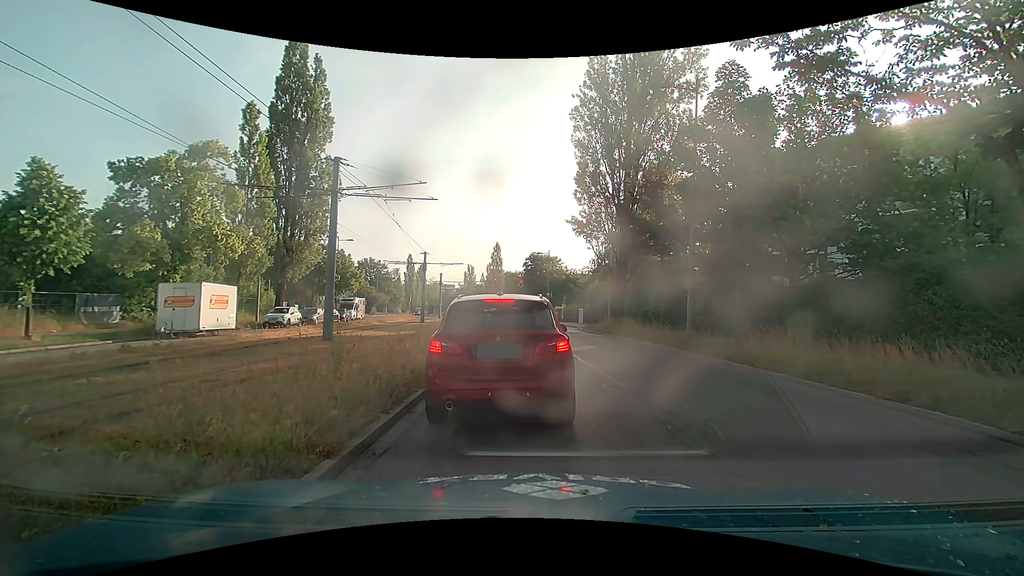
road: secondary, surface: asphalt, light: Day
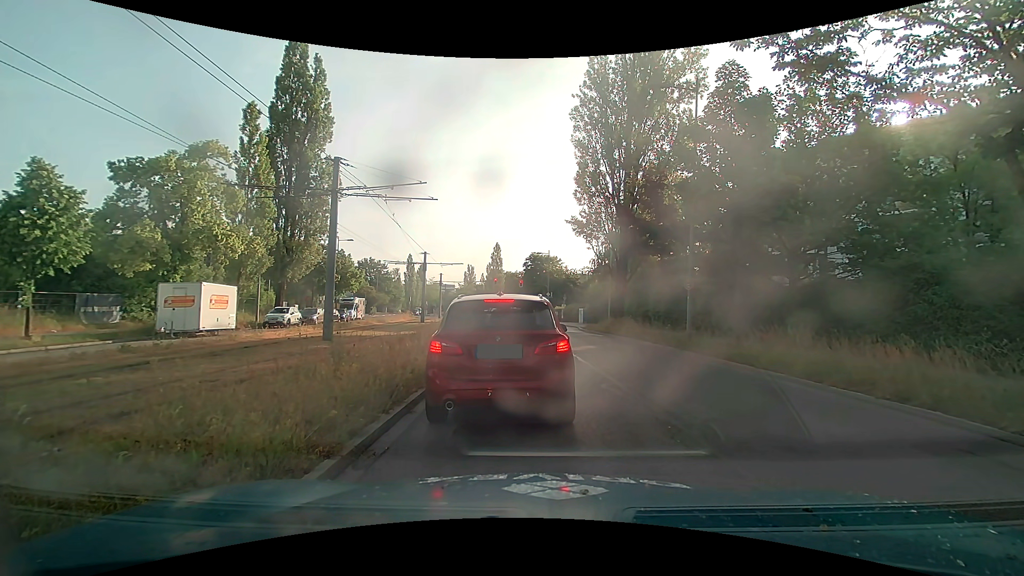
(0.0, 0.0) m; 0°
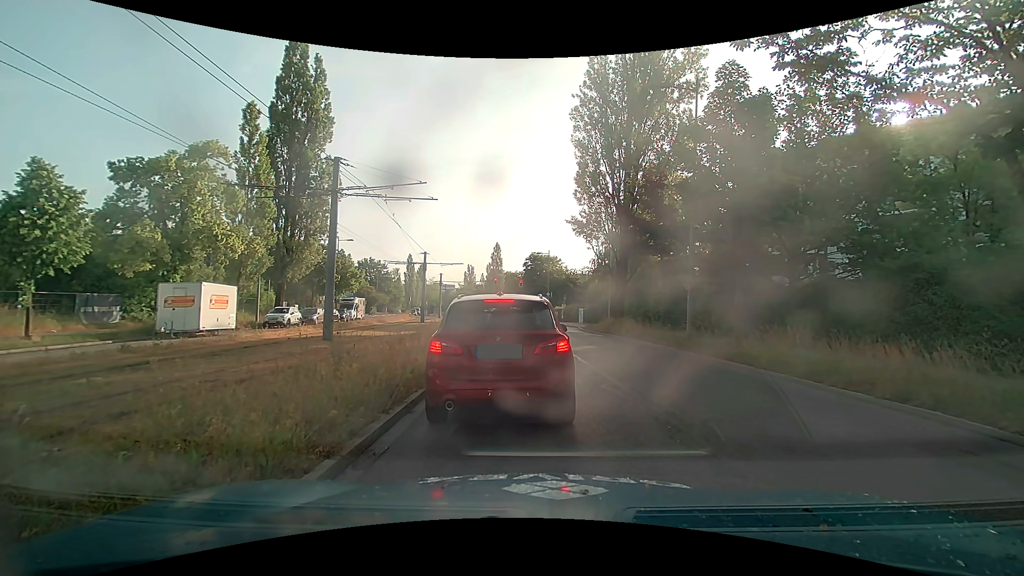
(0.0, 0.0) m; 0°
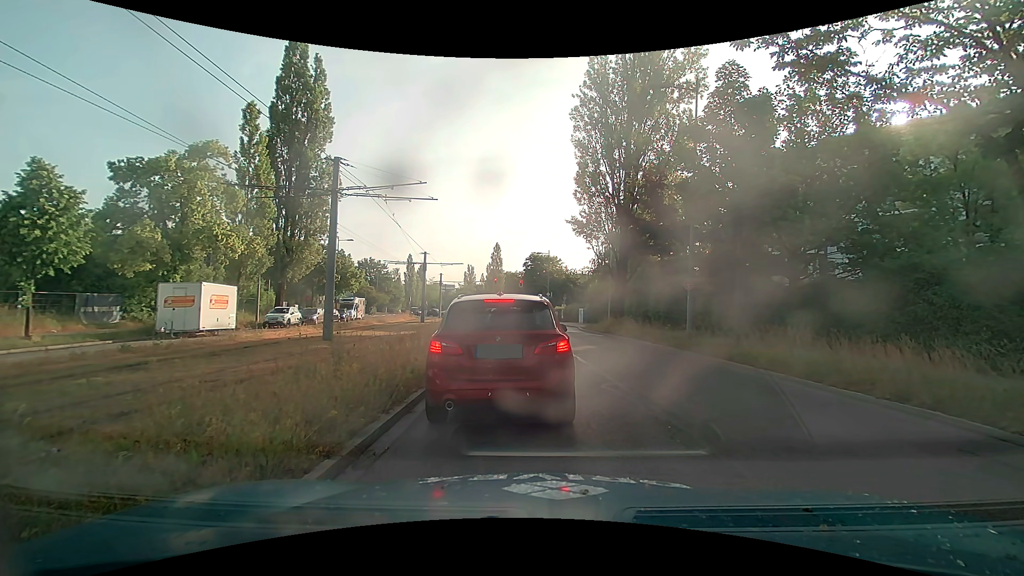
(0.0, 0.0) m; 0°
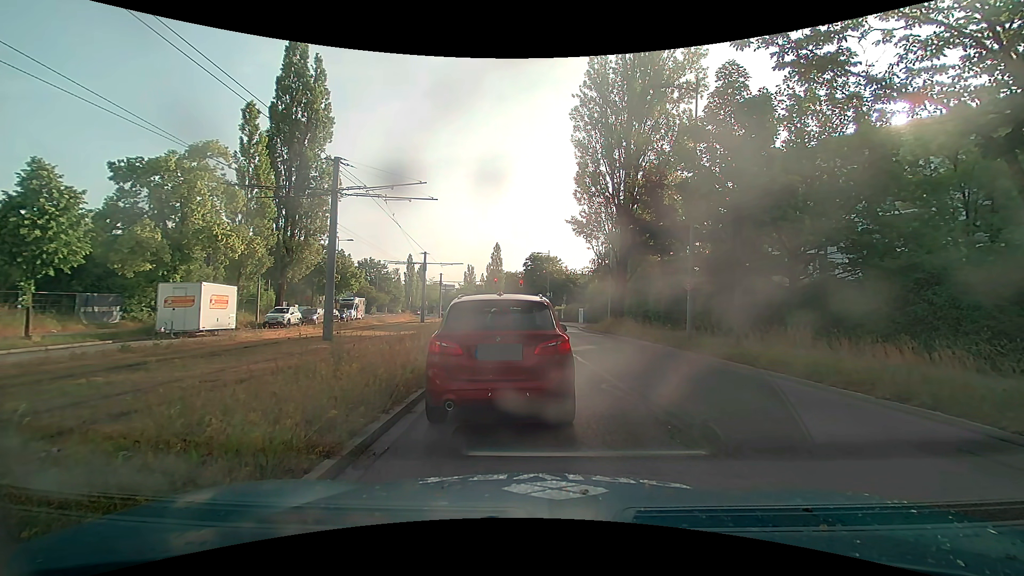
(0.0, 0.0) m; 0°
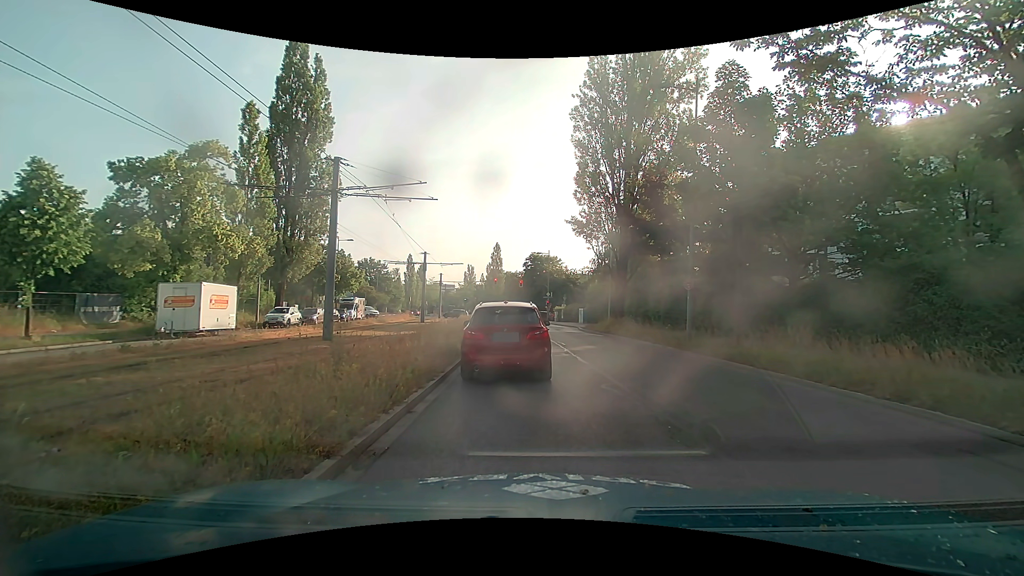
(0.0, 0.0) m; 0°
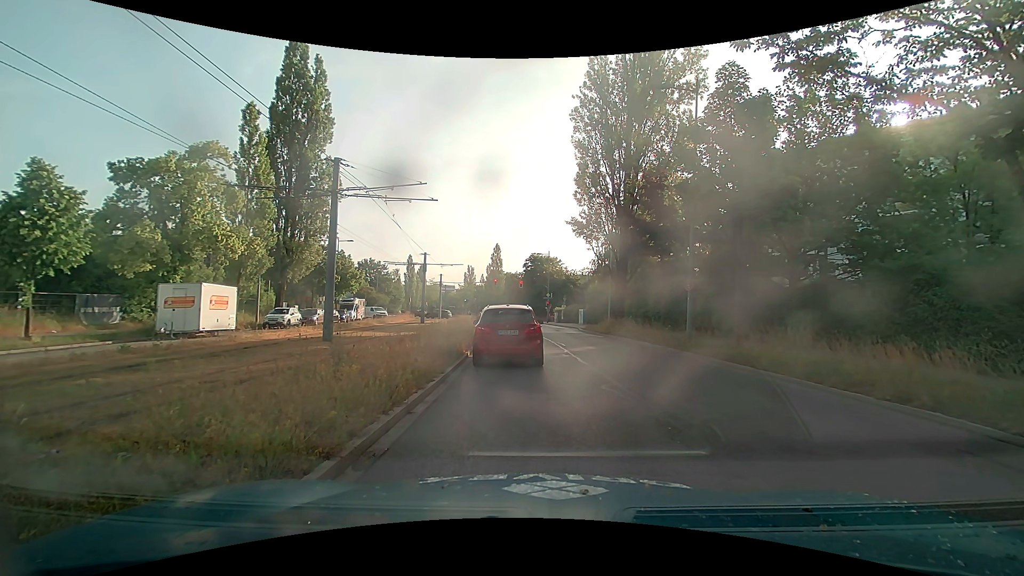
(0.0, 0.0) m; 0°
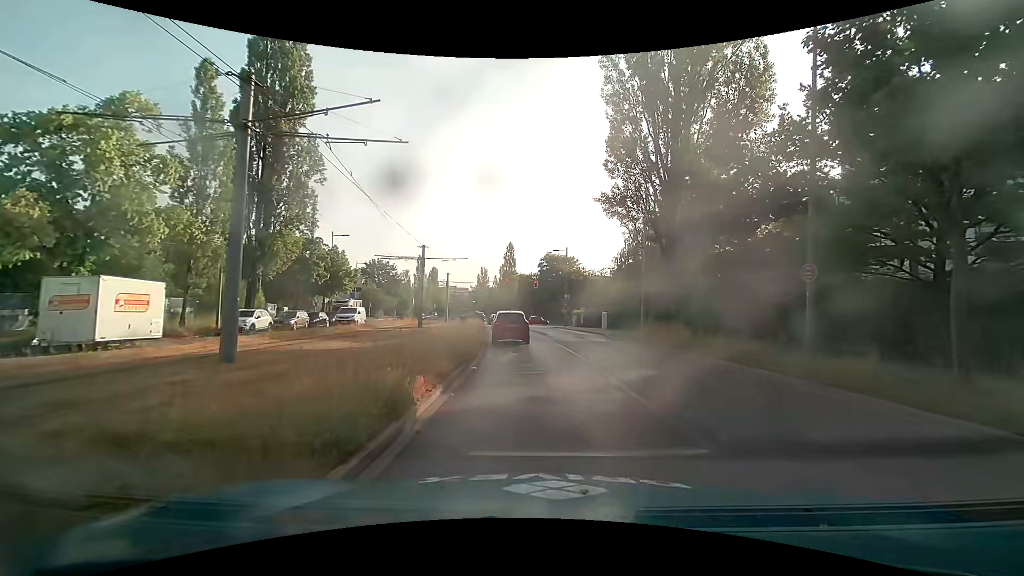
(-0.3, +7.9) m; -4°
